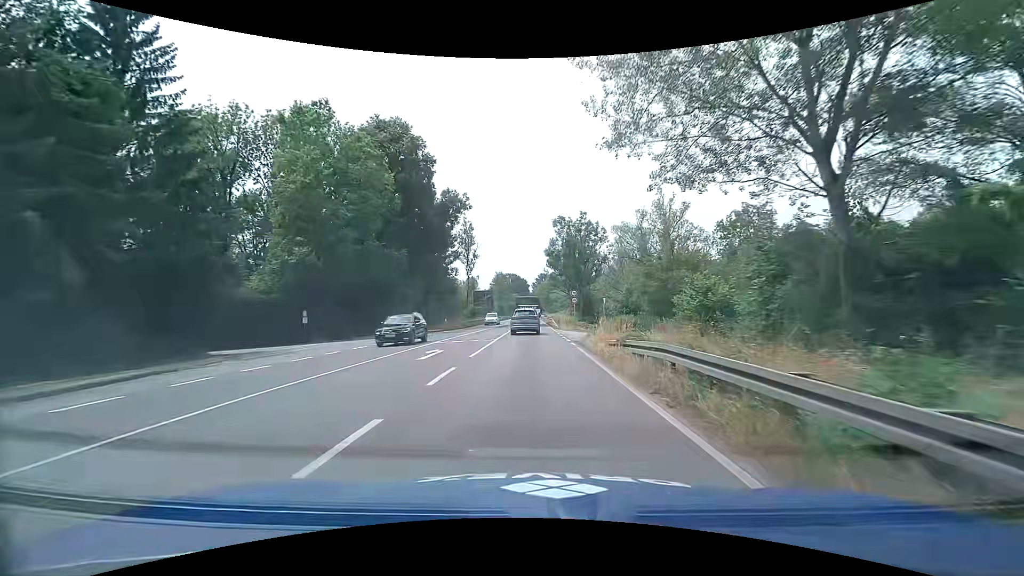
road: primary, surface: asphalt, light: Day
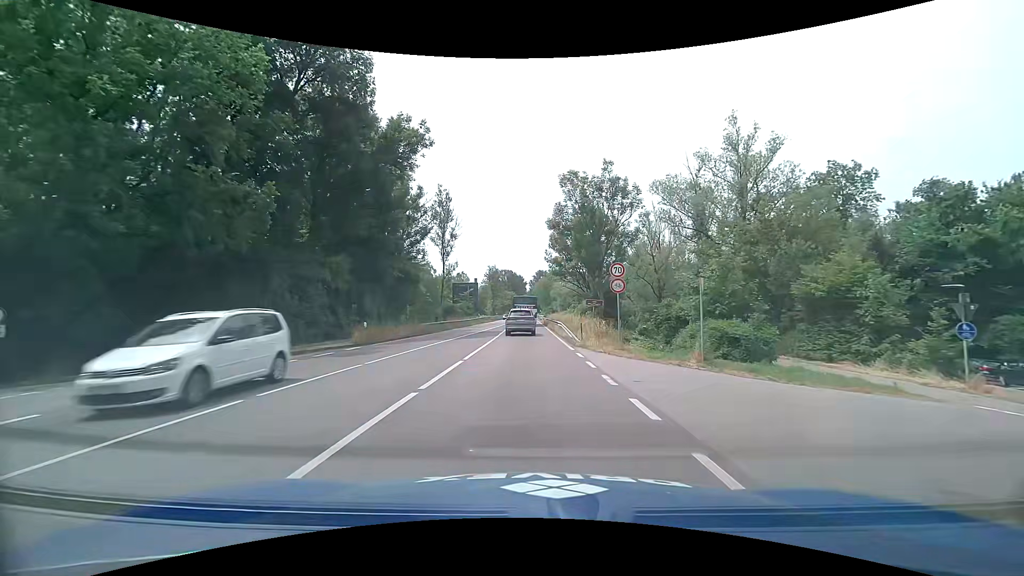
(+0.1, +23.3) m; 0°
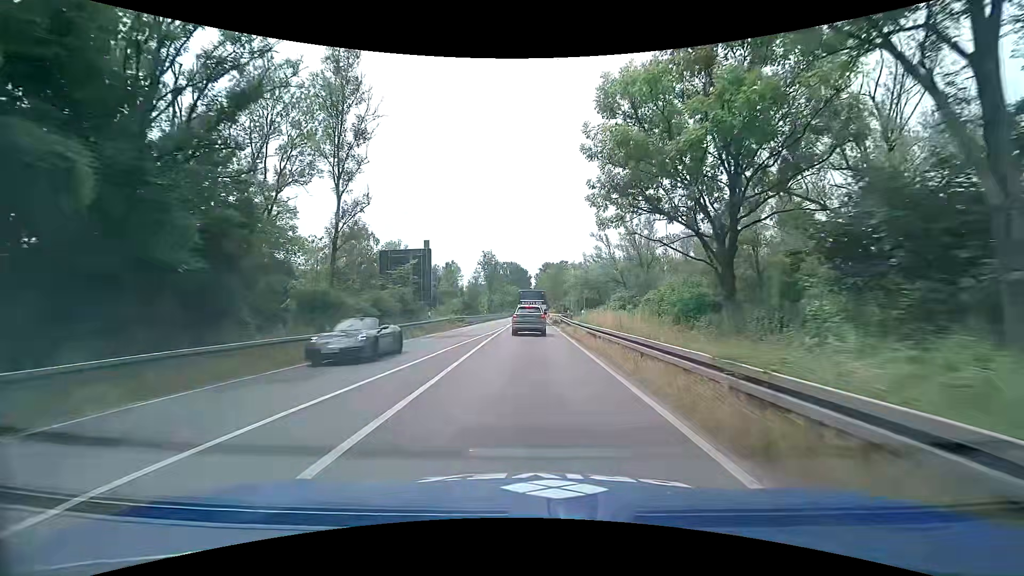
(-0.4, +39.8) m; -1°
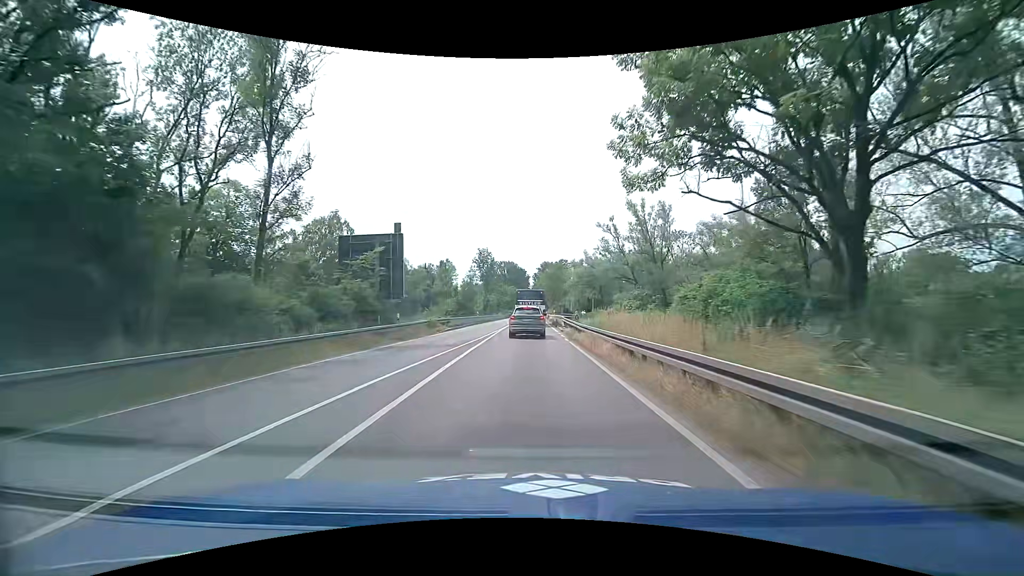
(0.0, +7.8) m; 0°
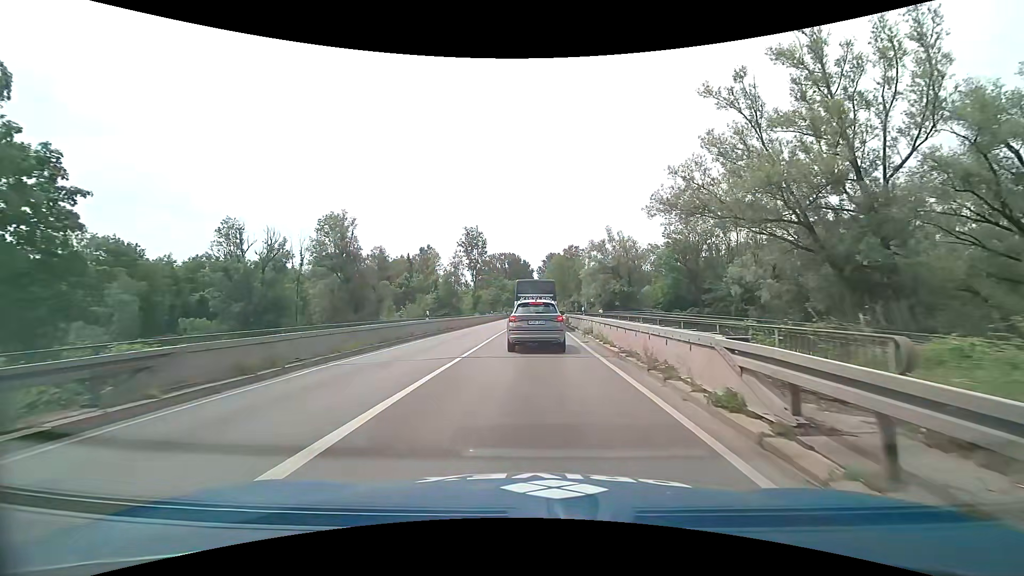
(+0.1, +33.4) m; 0°
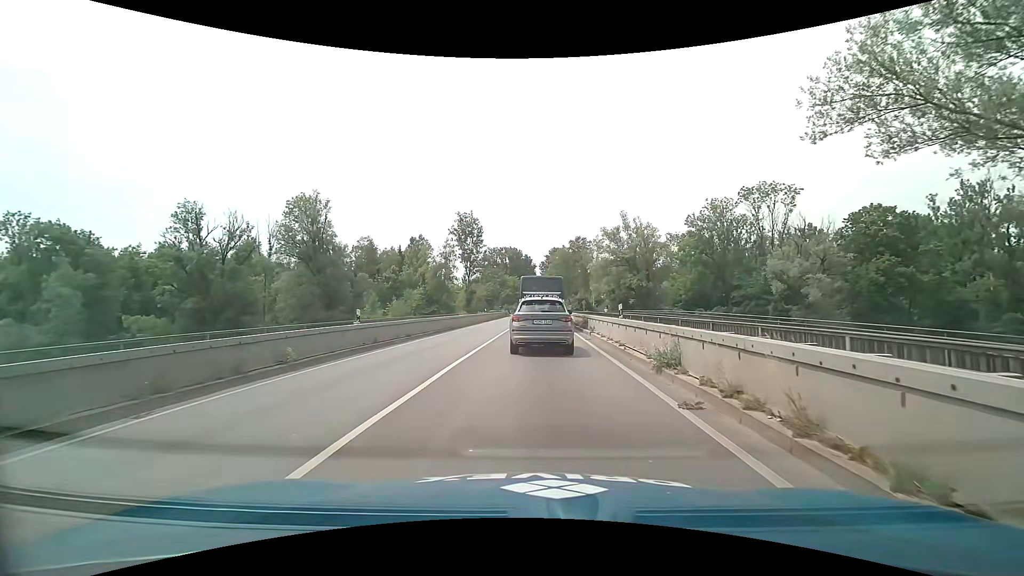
(0.0, +13.2) m; 0°
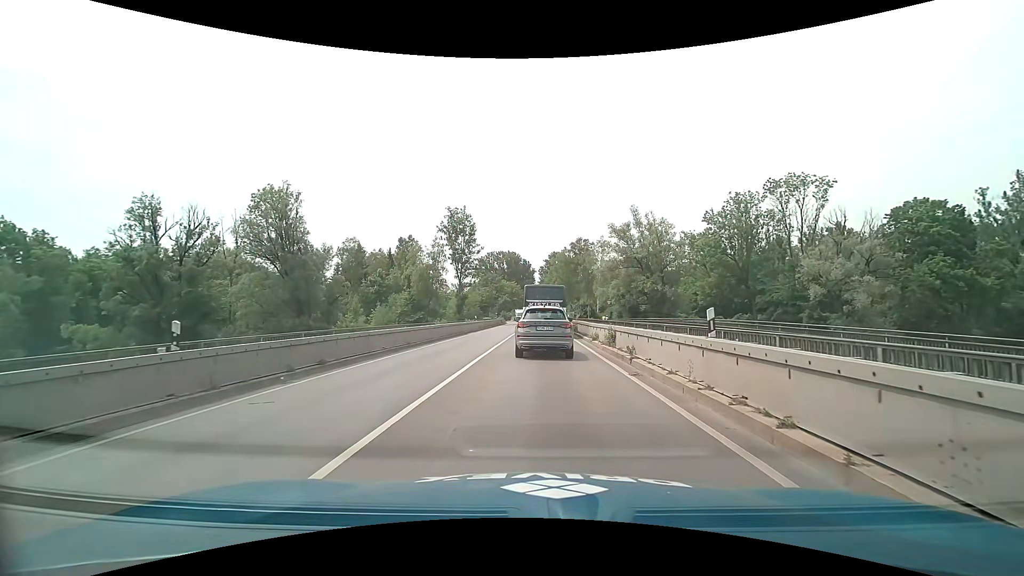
(-0.1, +9.9) m; 0°
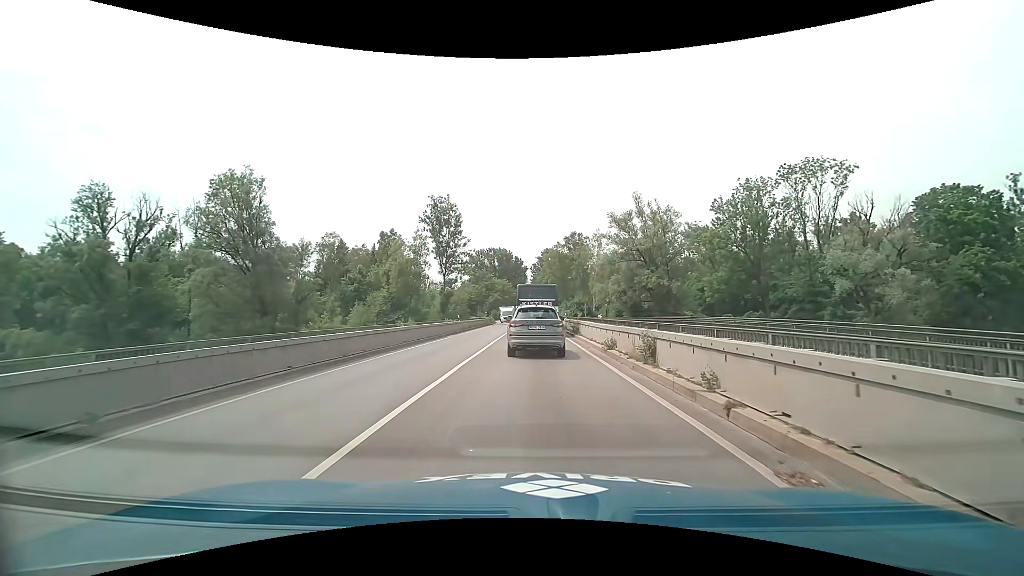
(+0.1, +7.5) m; +2°
(0, +10) (0, +20) (0, +30) (0, +40) (0, +50) (0, +60) (0, +70) (0, +80) (0, +90) (-1, +100) m
